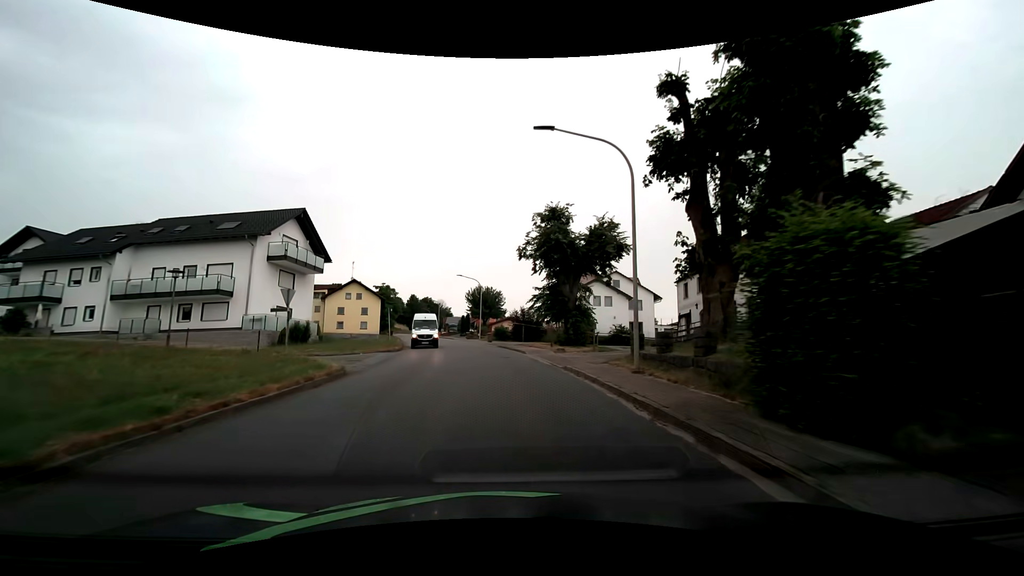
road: tertiary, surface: asphalt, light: Day
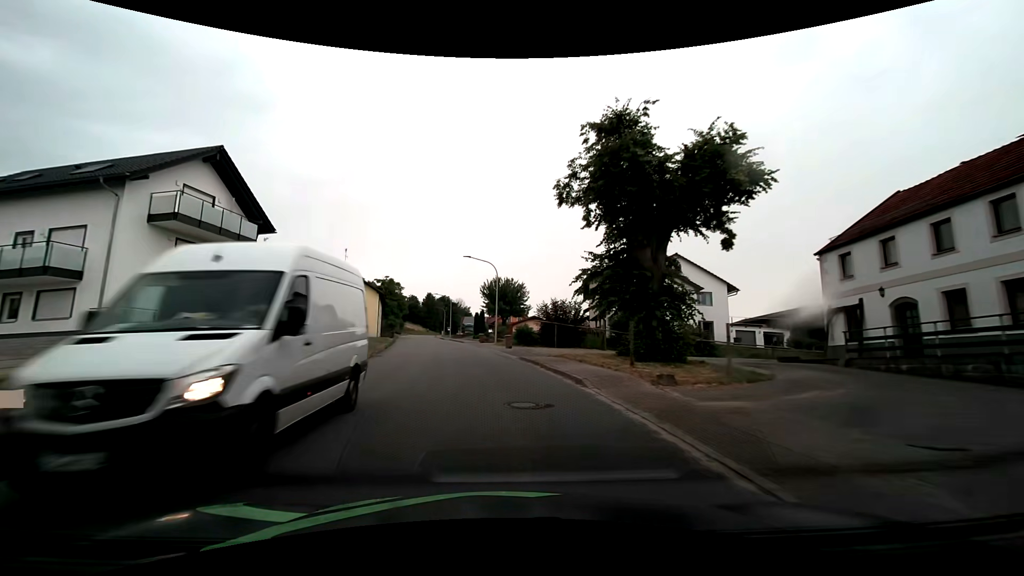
(-0.3, +15.2) m; -3°
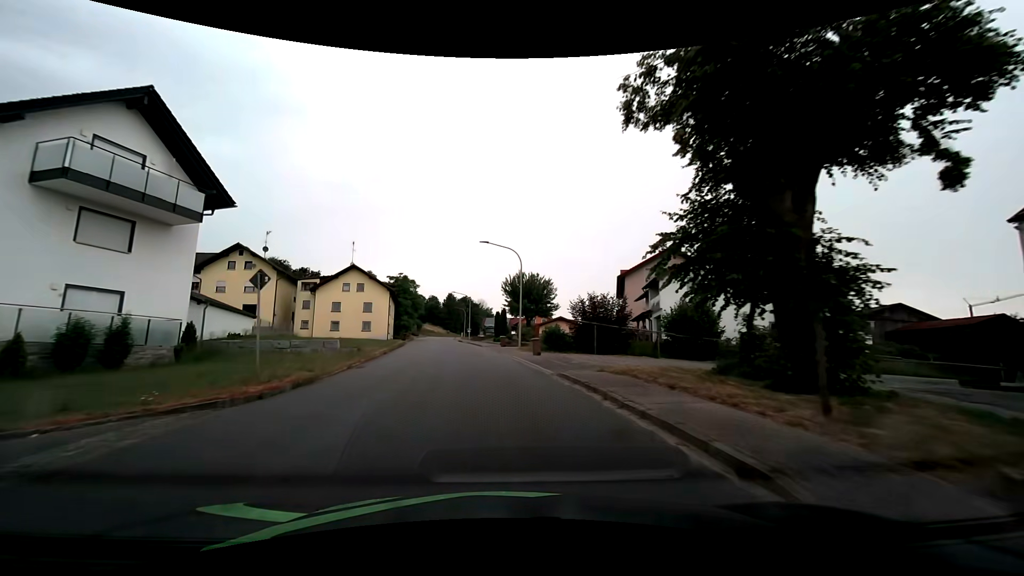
(-0.1, +7.7) m; -3°
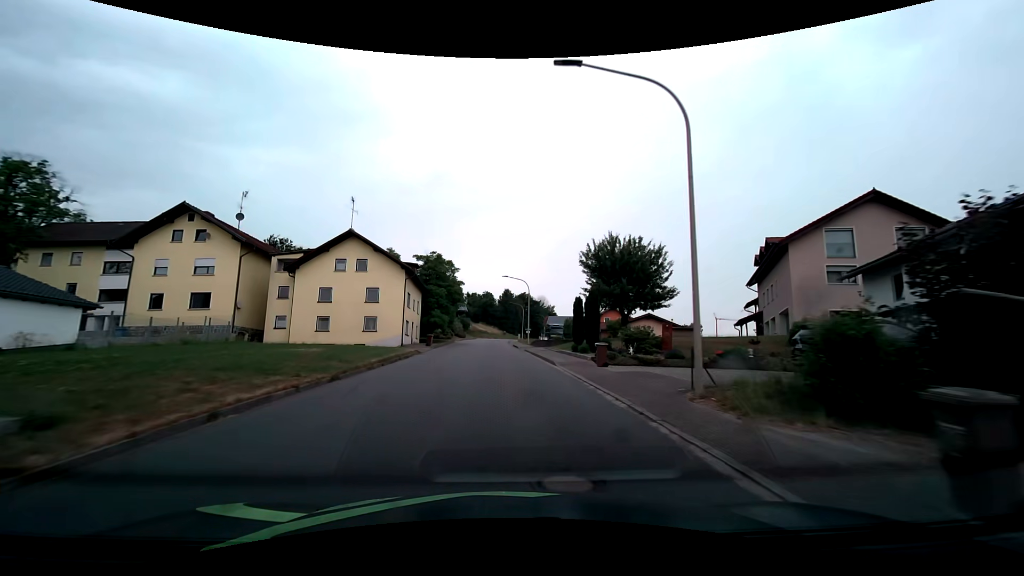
(-1.5, +23.2) m; -7°
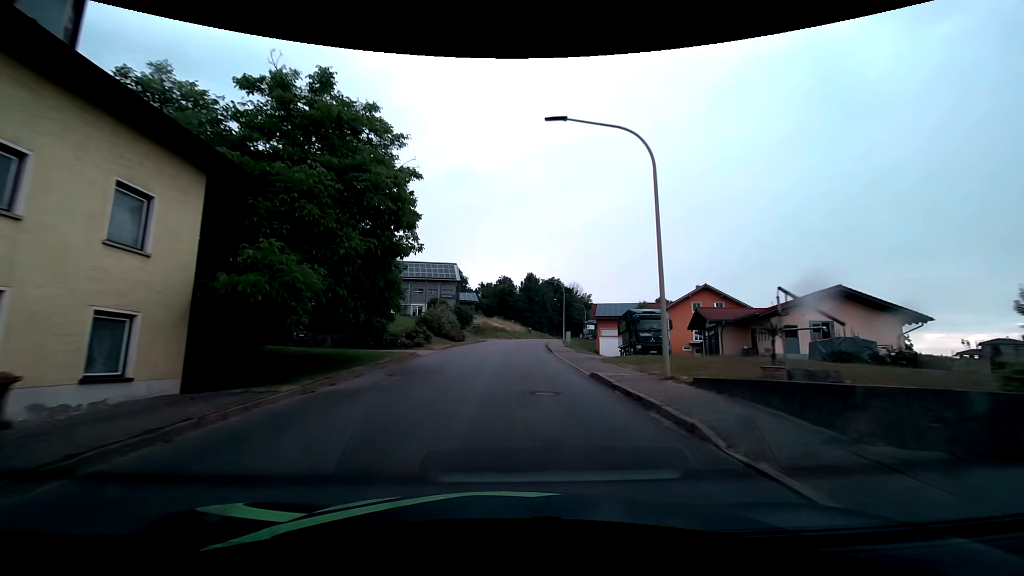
(-1.0, +39.5) m; -2°
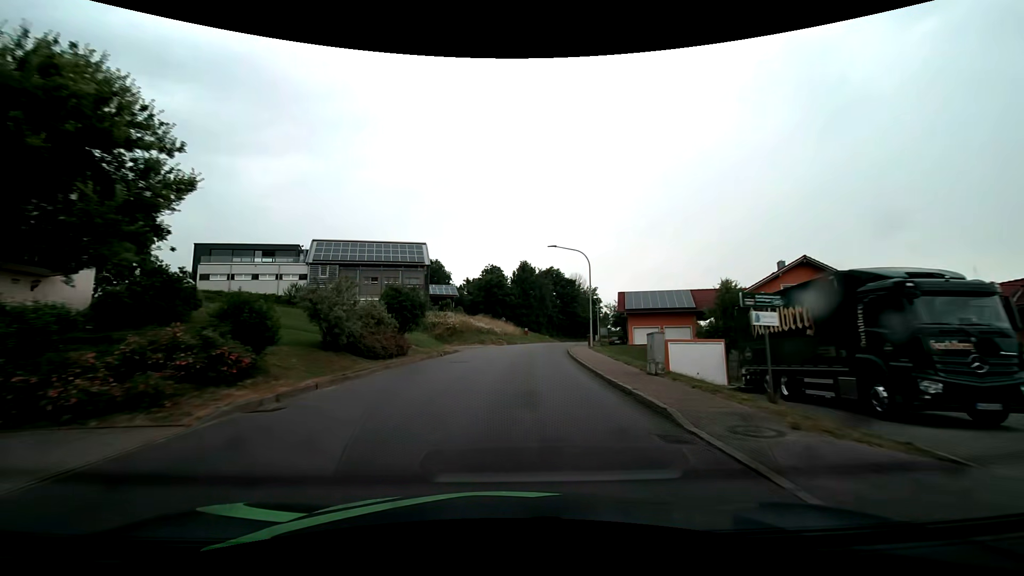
(+0.1, +24.2) m; +1°
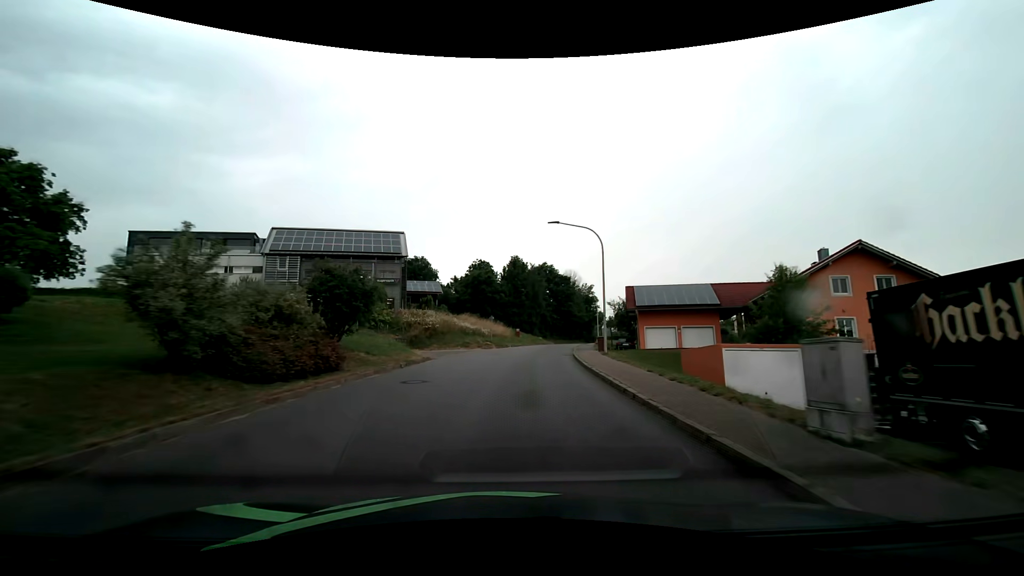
(+0.1, +8.1) m; +1°
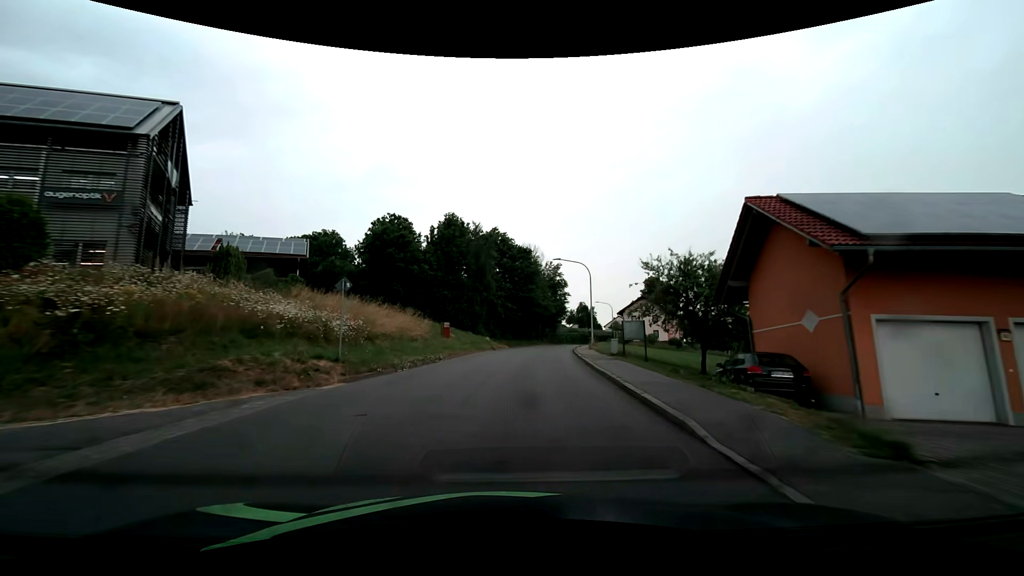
(+1.6, +32.4) m; +6°
(0, +10) (+1, +20) (+2, +30) (+3, +40) (+5, +50) (+7, +60) (+9, +69) (+11, +79) (+15, +88) (+18, +98) m
